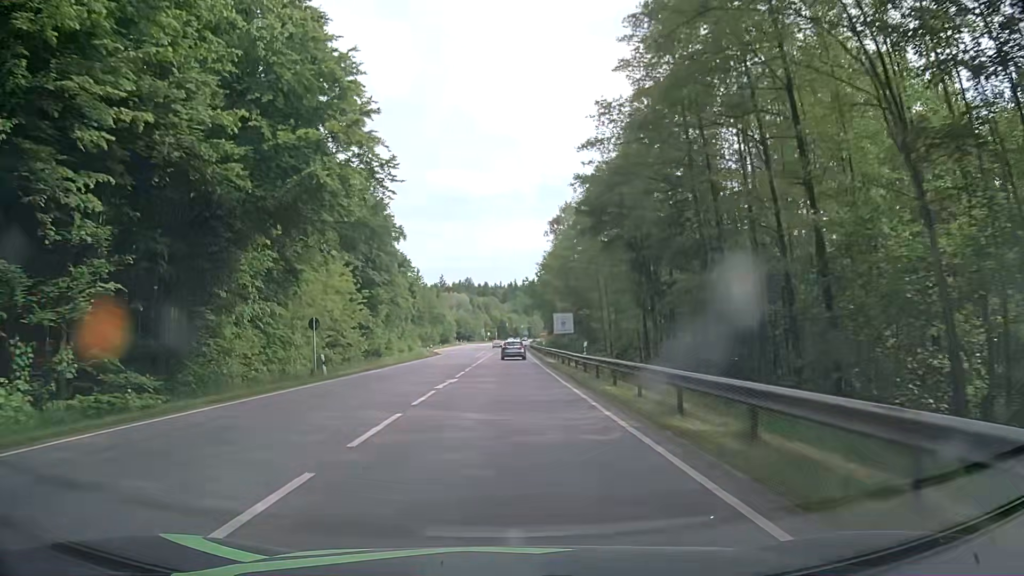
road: secondary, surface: asphalt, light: Day
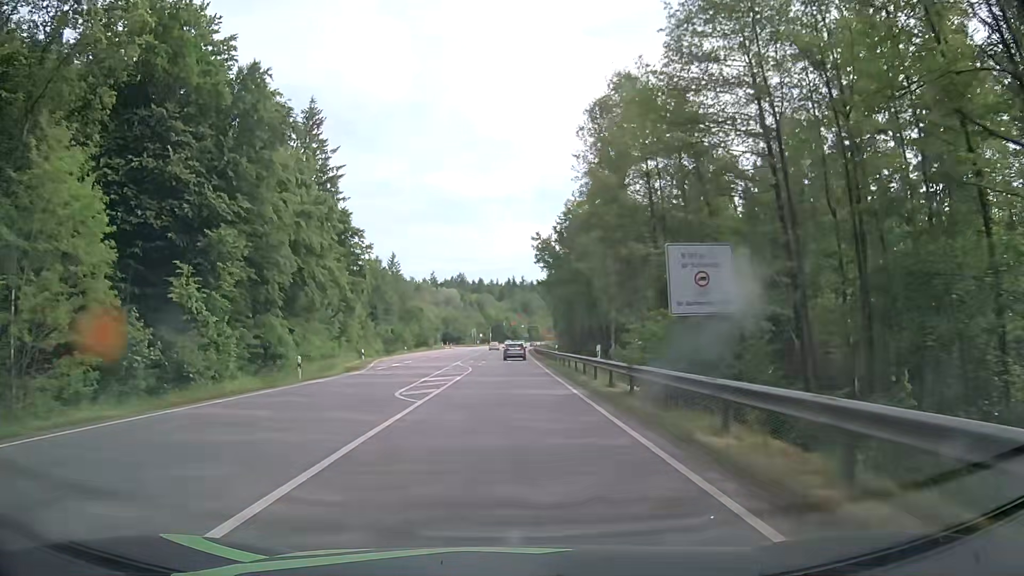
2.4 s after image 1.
(+0.3, +43.0) m; +1°
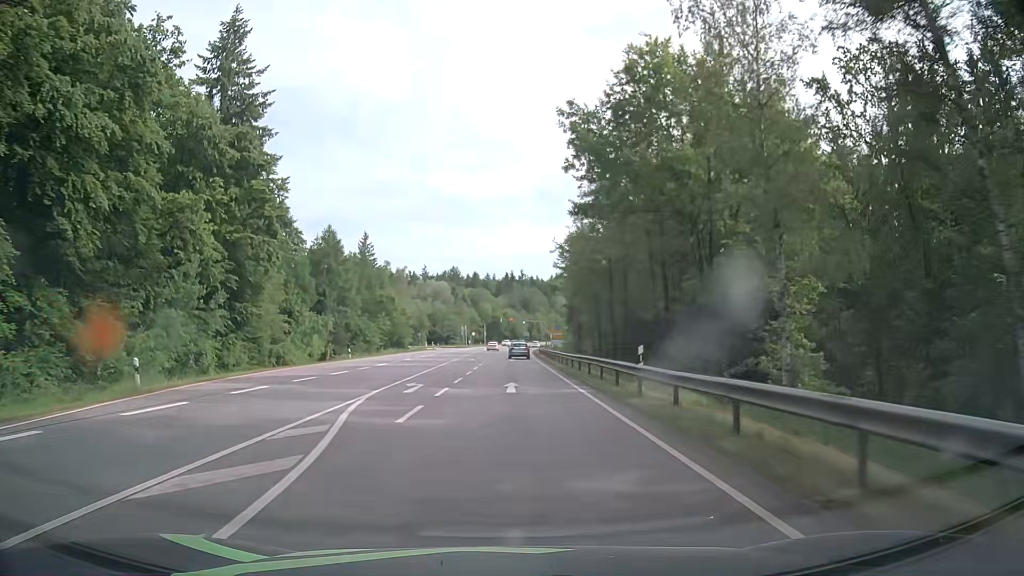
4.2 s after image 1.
(0.0, +32.2) m; 0°
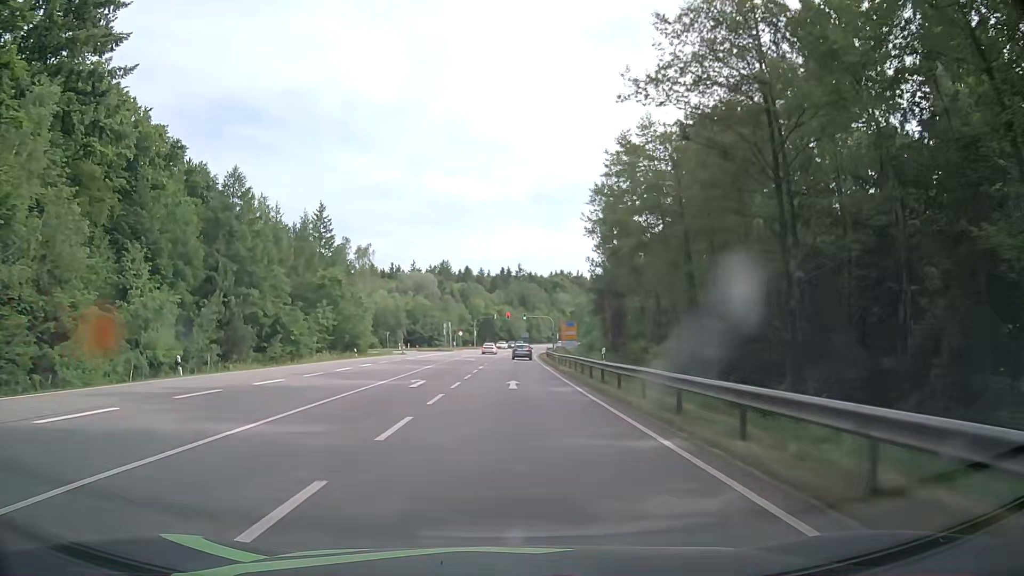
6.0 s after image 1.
(-0.1, +32.2) m; 0°
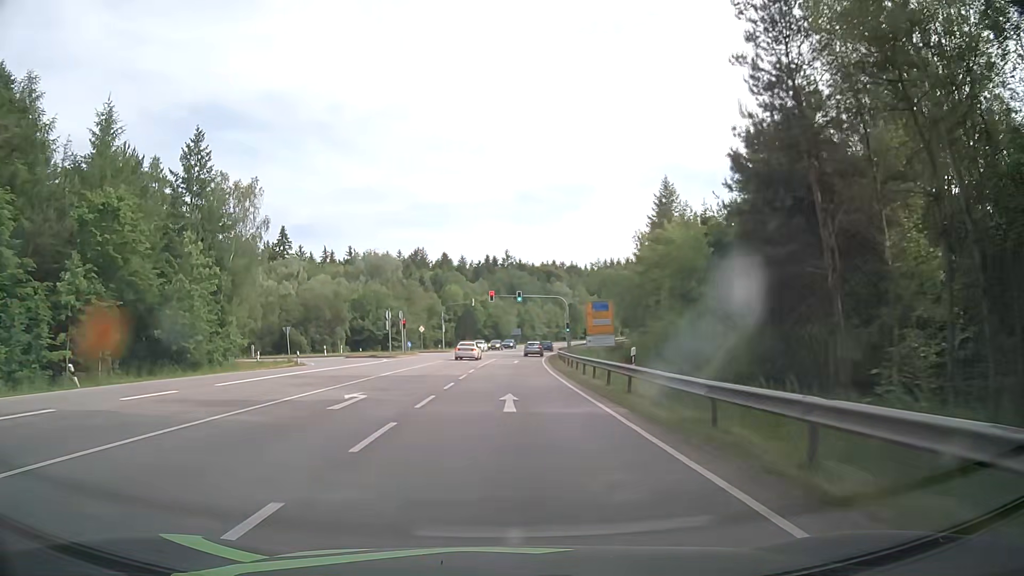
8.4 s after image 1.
(+0.2, +42.9) m; 0°
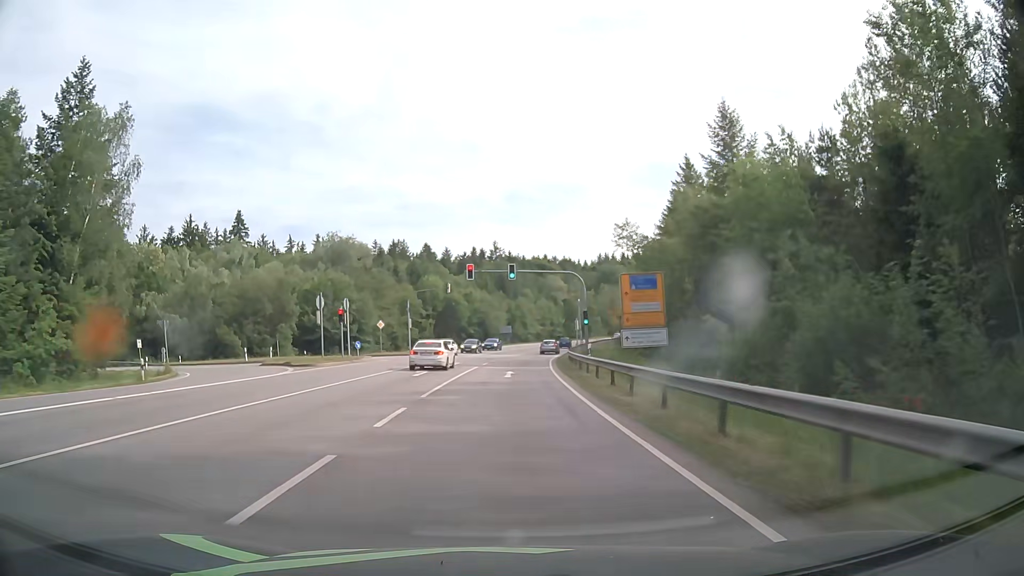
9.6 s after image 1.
(+0.3, +21.5) m; +1°
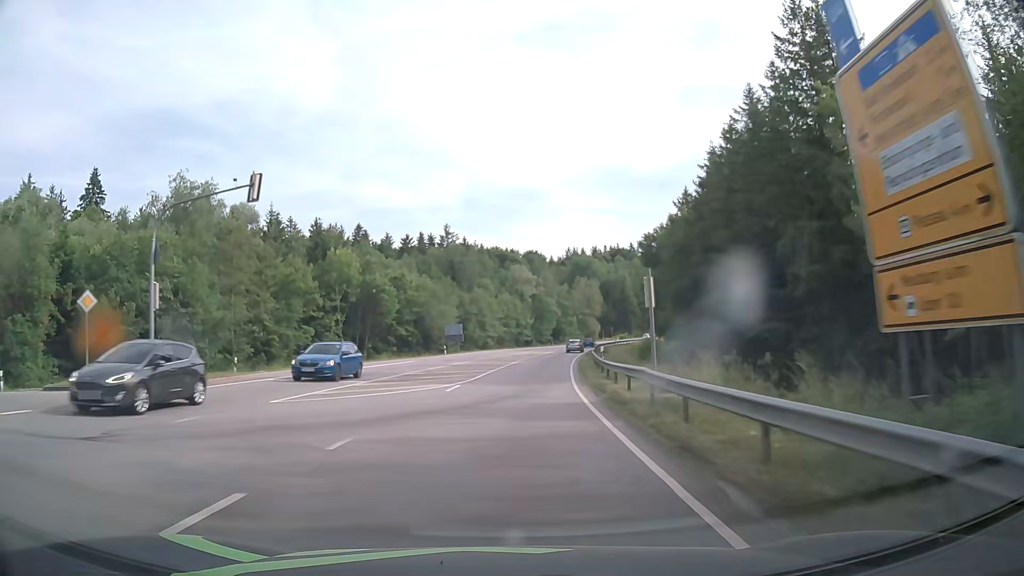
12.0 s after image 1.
(+1.1, +42.9) m; +3°
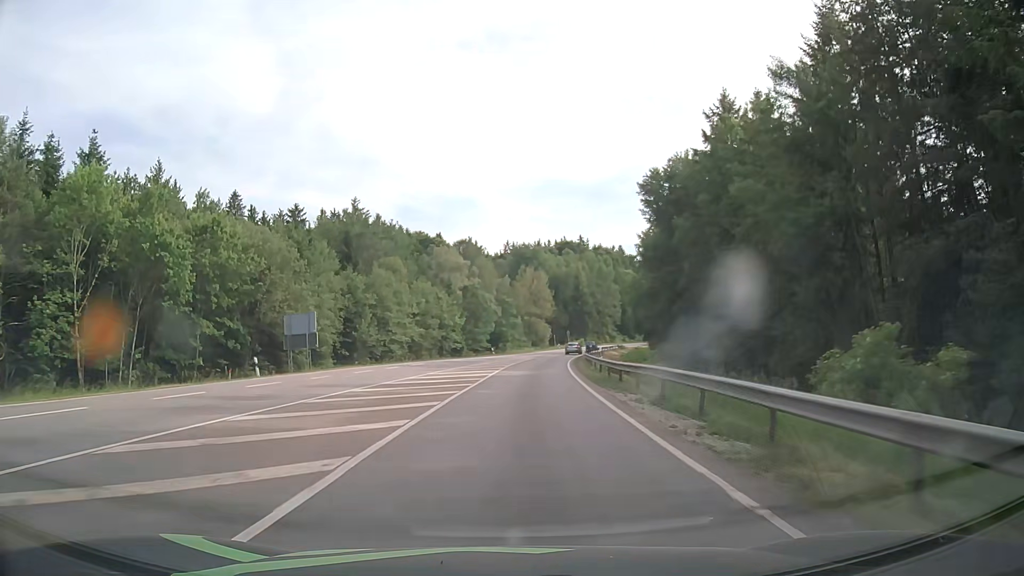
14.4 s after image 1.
(+2.2, +42.8) m; +6°
(0, +10) (+1, +20) (+1, +30) (+2, +40) (+3, +50) (+4, +60) (+5, +70) (+7, +80) (+9, +89) (+11, +99) m
